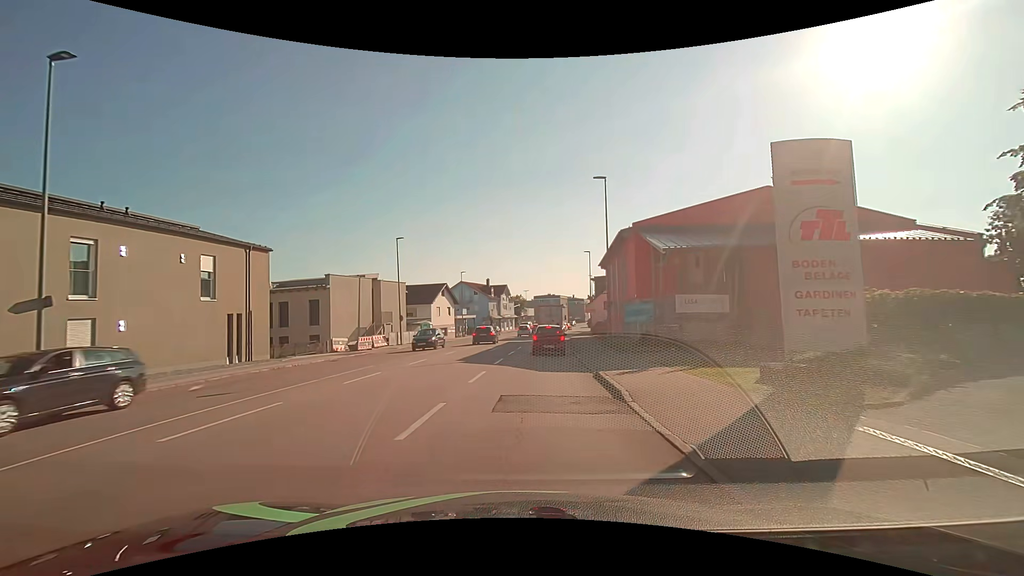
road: tertiary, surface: asphalt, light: Day
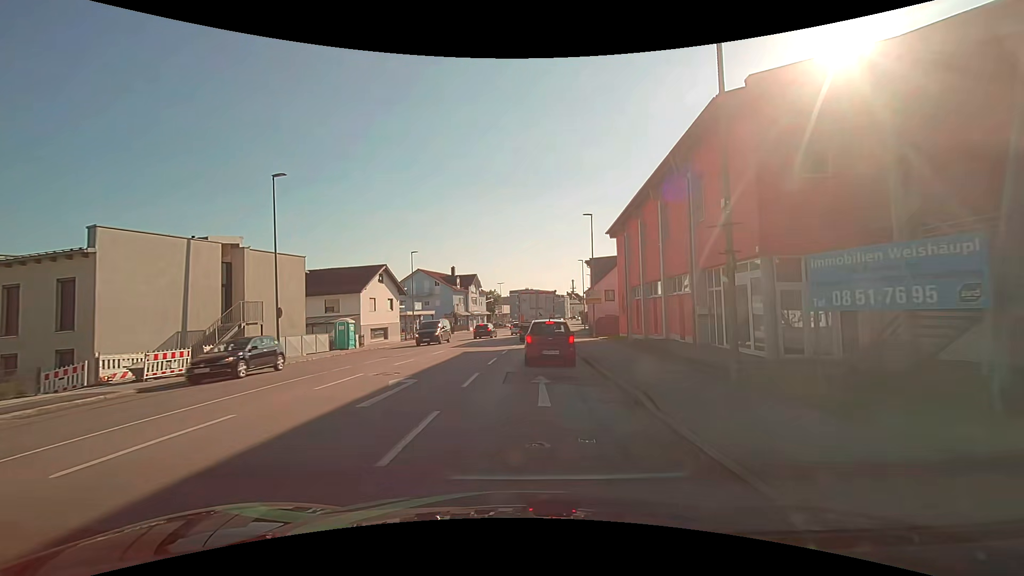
(+0.5, +19.4) m; +3°
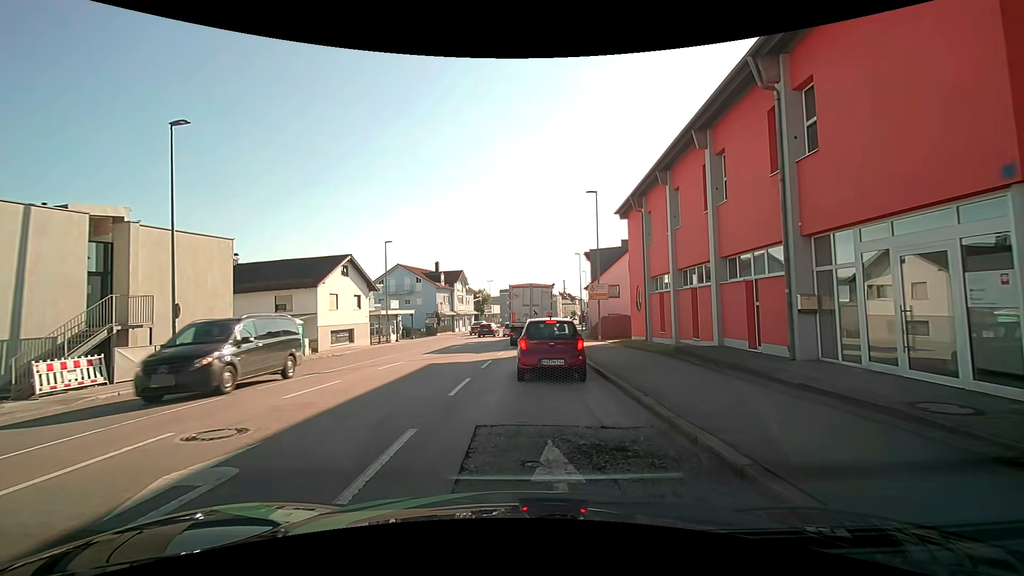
(+0.1, +7.1) m; +2°
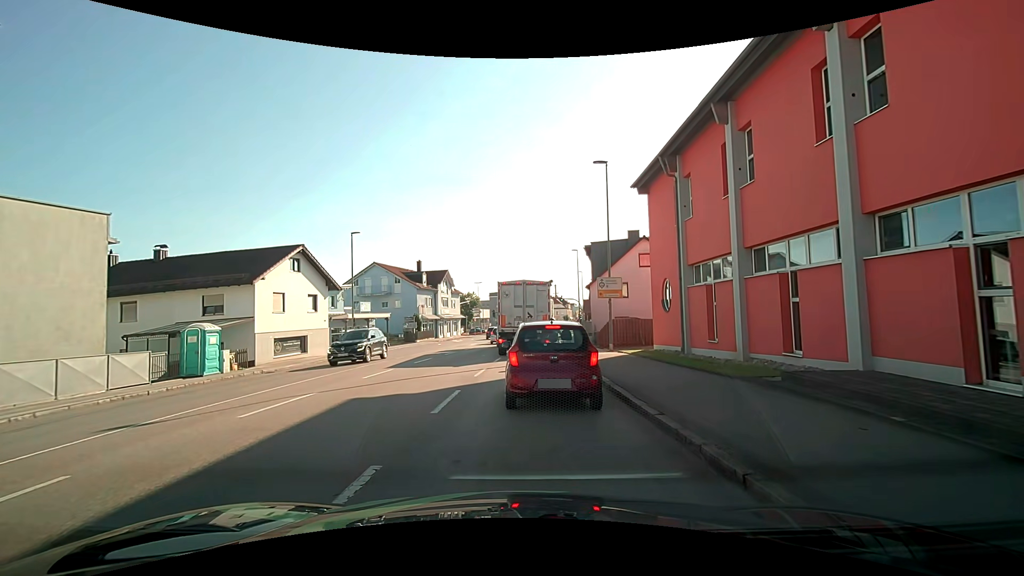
(0.0, +7.1) m; +1°
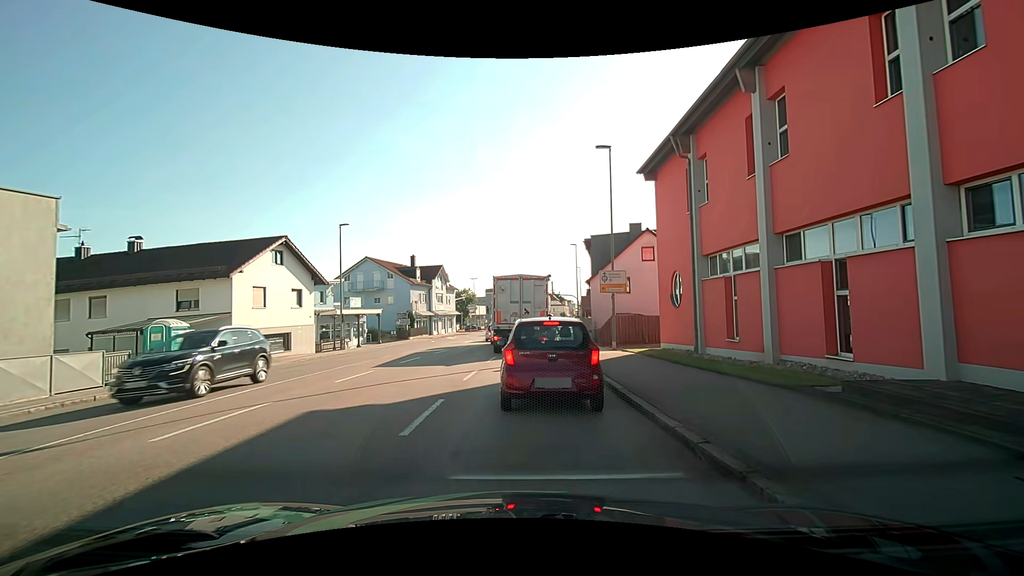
(0.0, +1.8) m; -1°
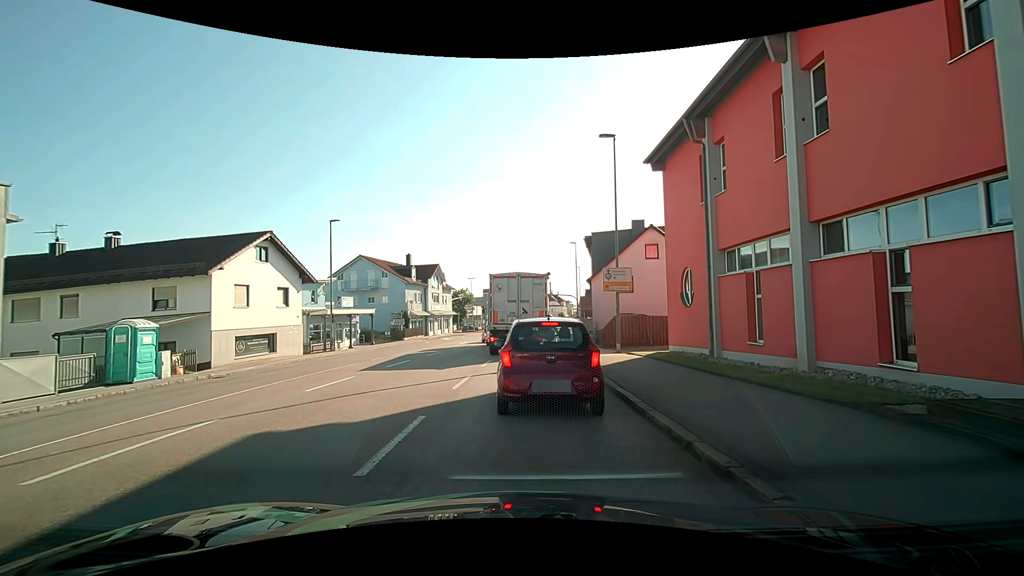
(0.0, +1.5) m; 0°
